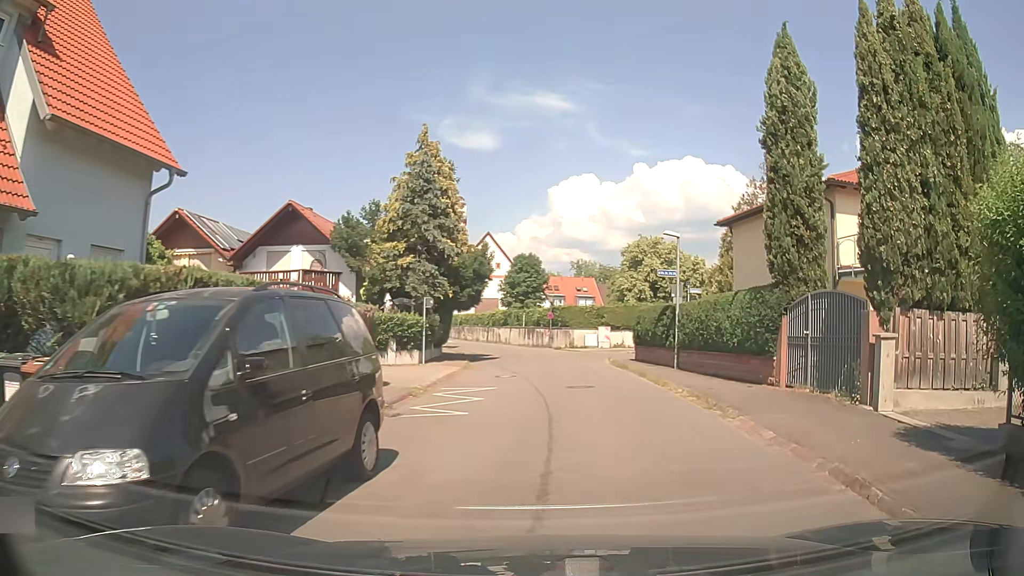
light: Day
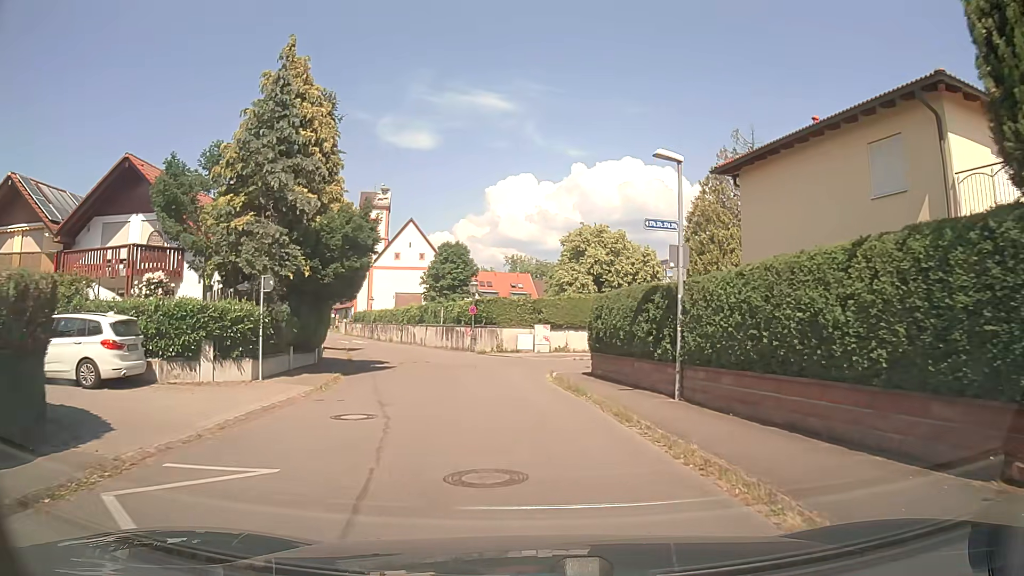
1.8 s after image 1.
(+0.9, +10.6) m; +6°
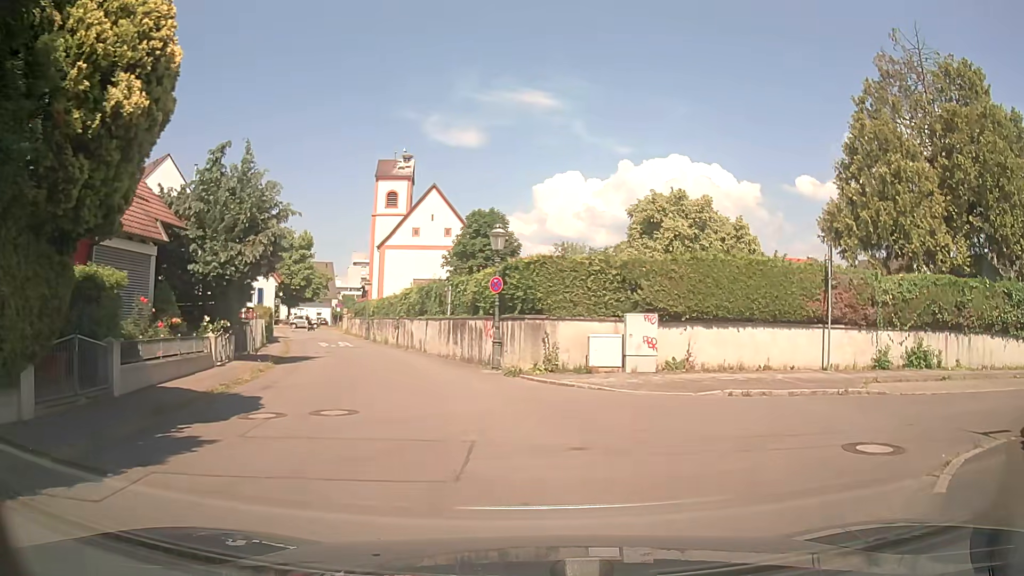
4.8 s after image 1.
(-1.0, +18.0) m; -6°
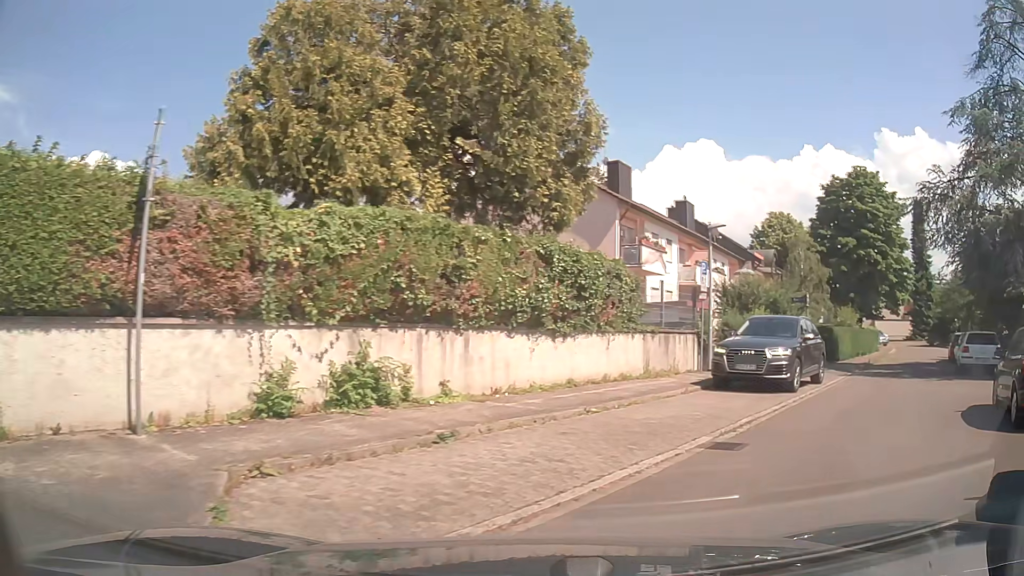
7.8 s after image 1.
(+4.6, +10.2) m; +53°
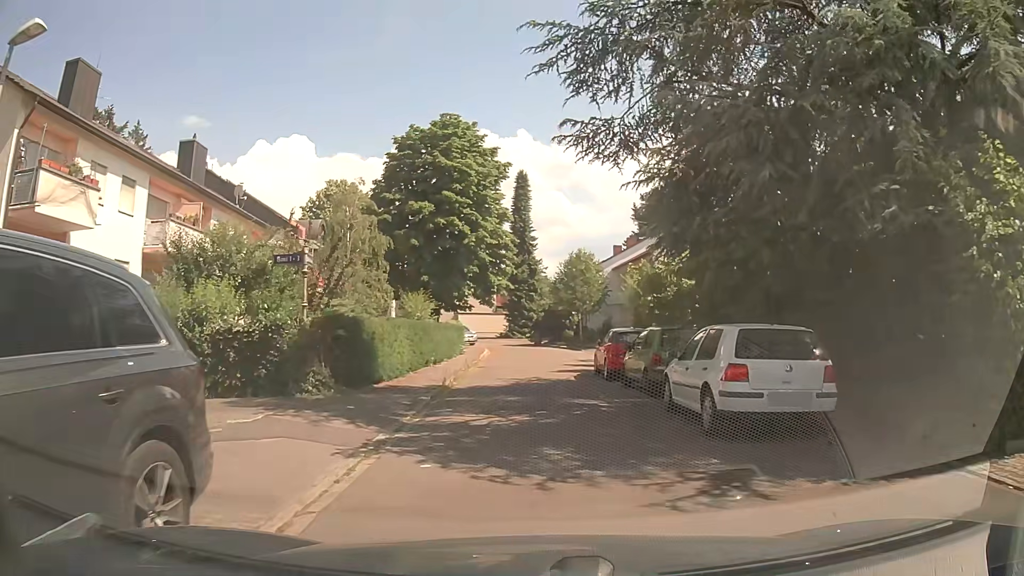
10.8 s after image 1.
(+6.3, +13.6) m; +35°
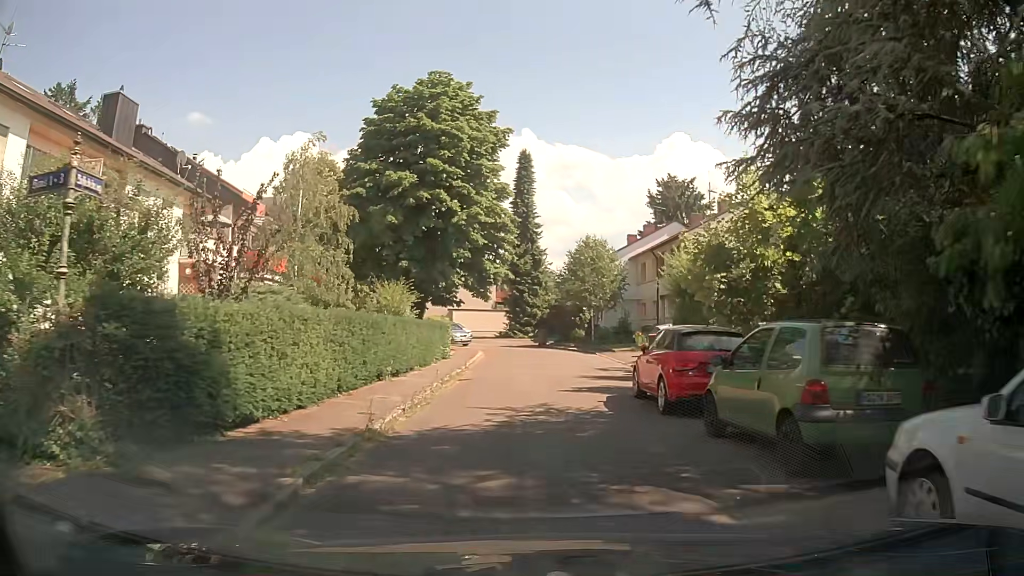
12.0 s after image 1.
(0.0, +7.6) m; 0°
(0, +10) (+1, +20) (+2, +30) (+1, +40) (-4, +49) (-10, +56) (-19, +60) (-28, +56) (-37, +51) (-46, +46) m
